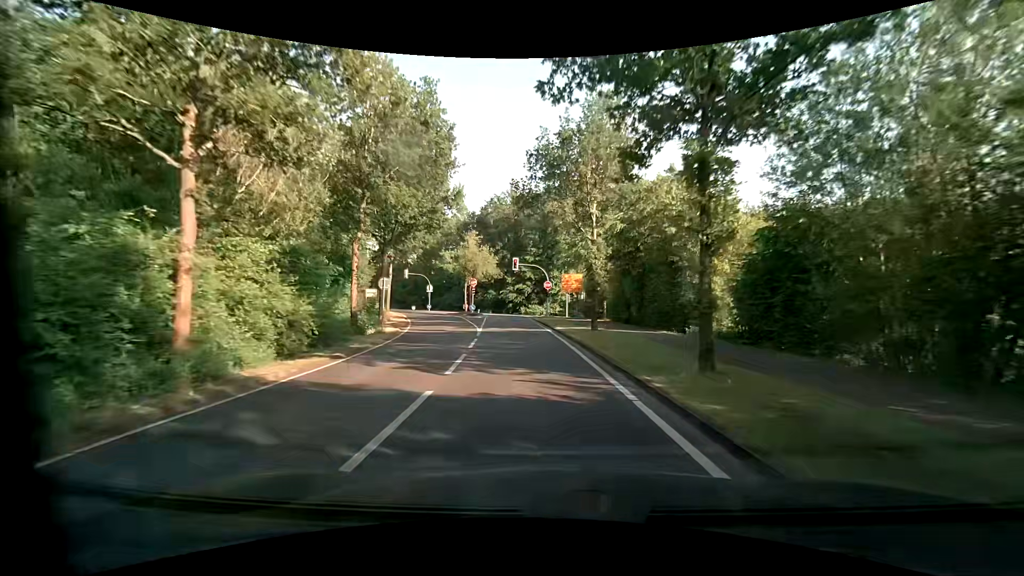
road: unclassified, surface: asphalt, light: Day
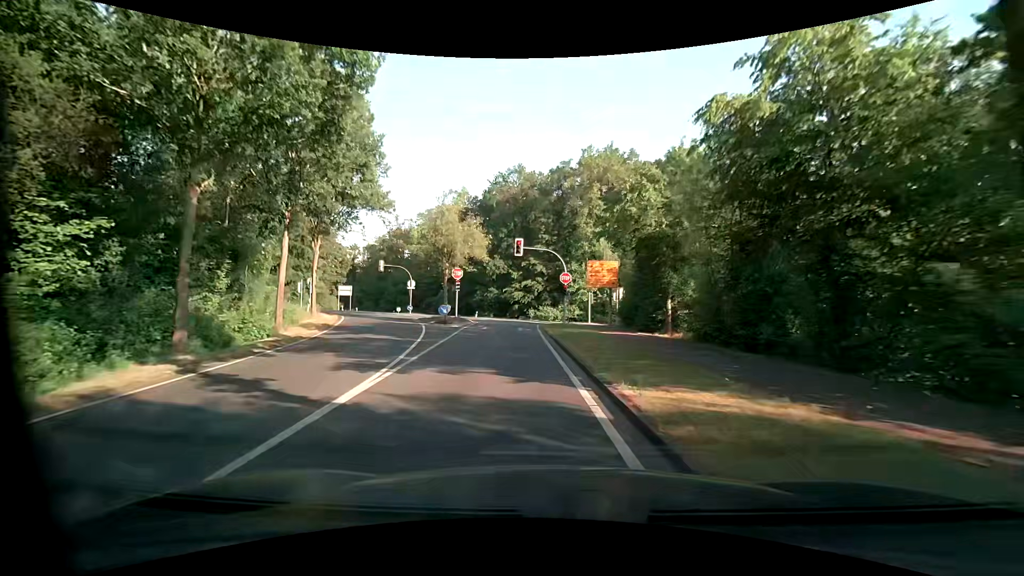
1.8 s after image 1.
(-0.2, +18.4) m; -1°
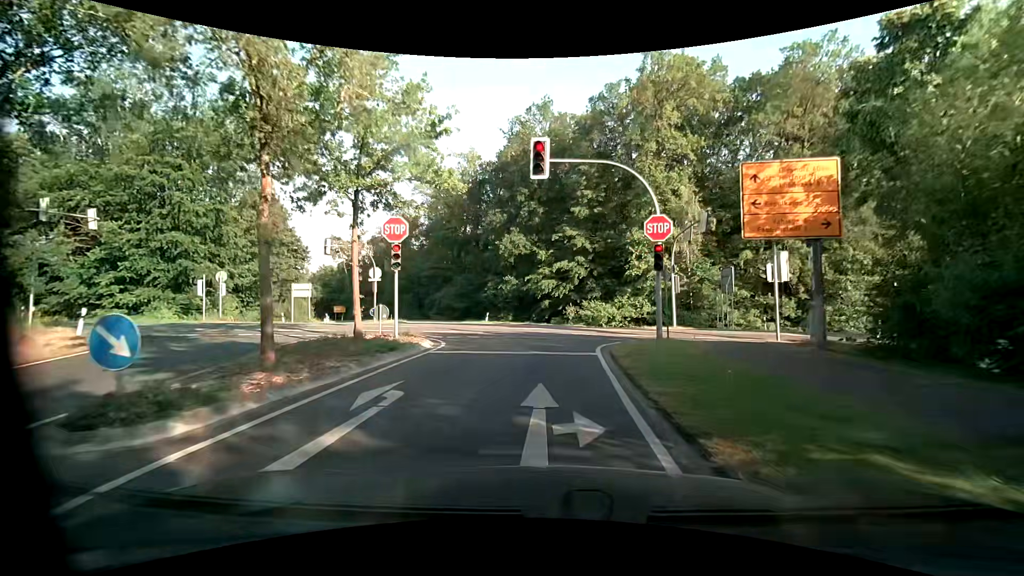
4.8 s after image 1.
(-0.9, +24.0) m; -3°
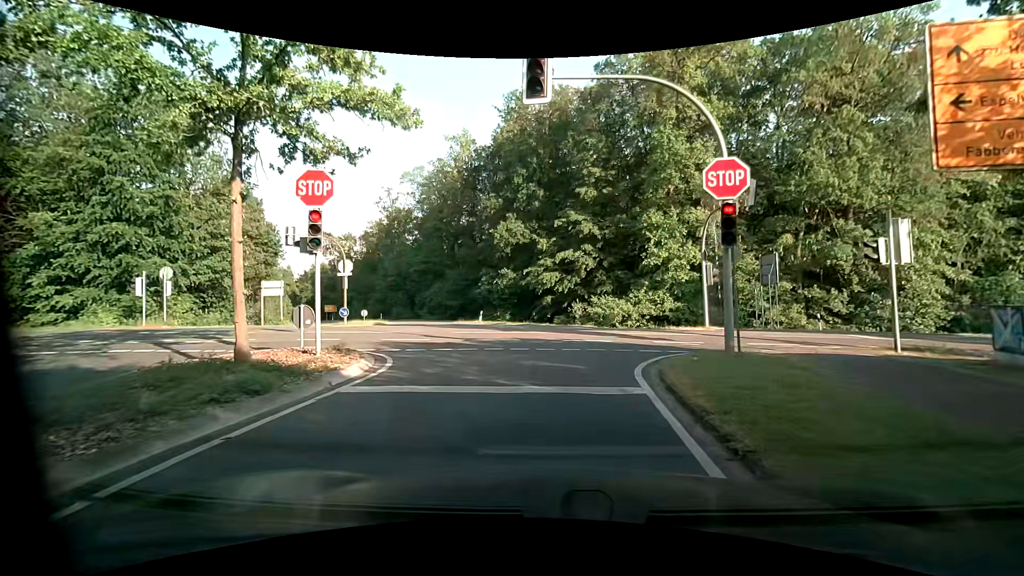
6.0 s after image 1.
(0.0, +5.8) m; -2°
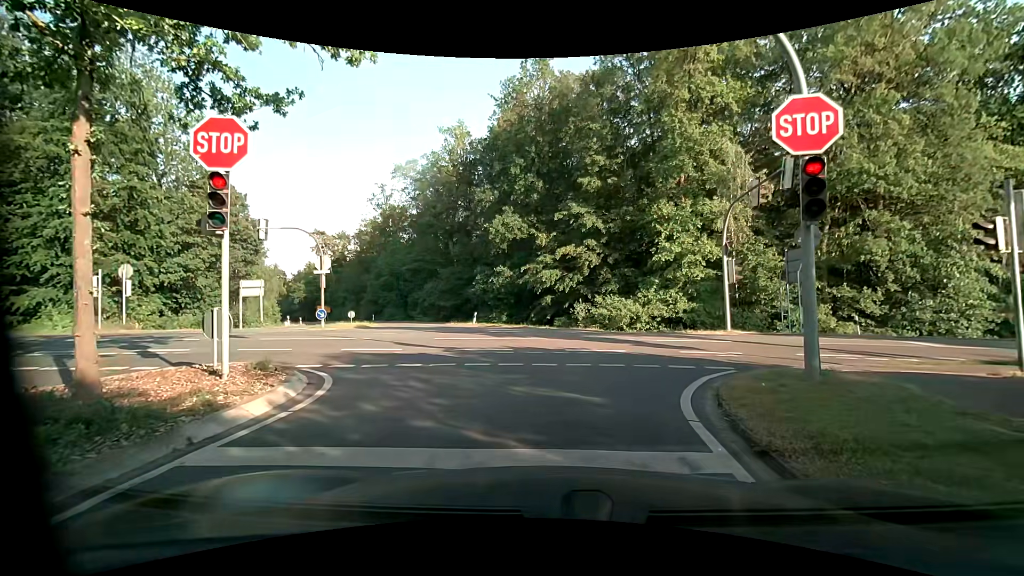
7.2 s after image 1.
(0.0, +3.0) m; -1°
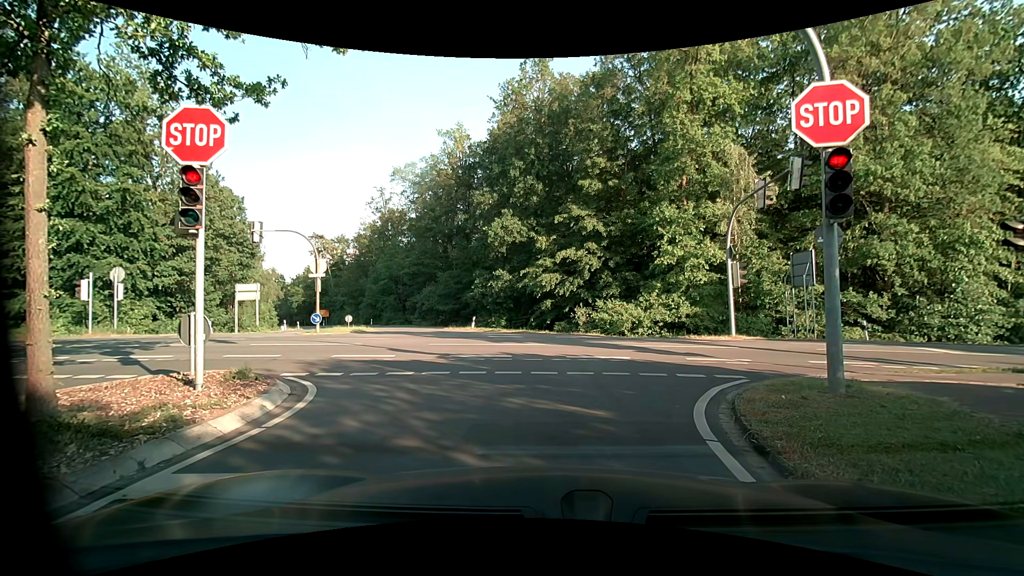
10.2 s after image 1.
(0.0, +0.6) m; 0°
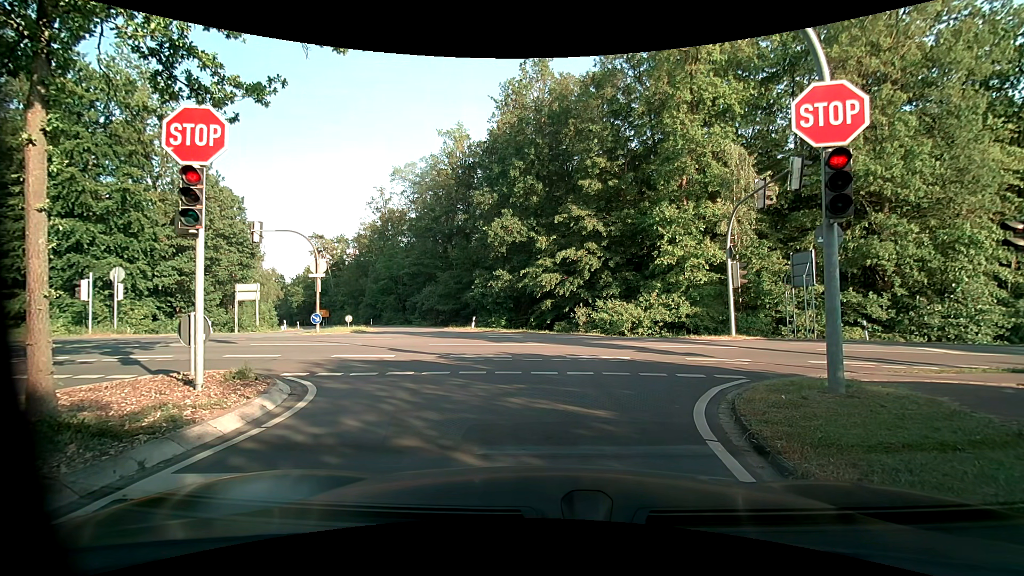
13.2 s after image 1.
(0.0, 0.0) m; 0°
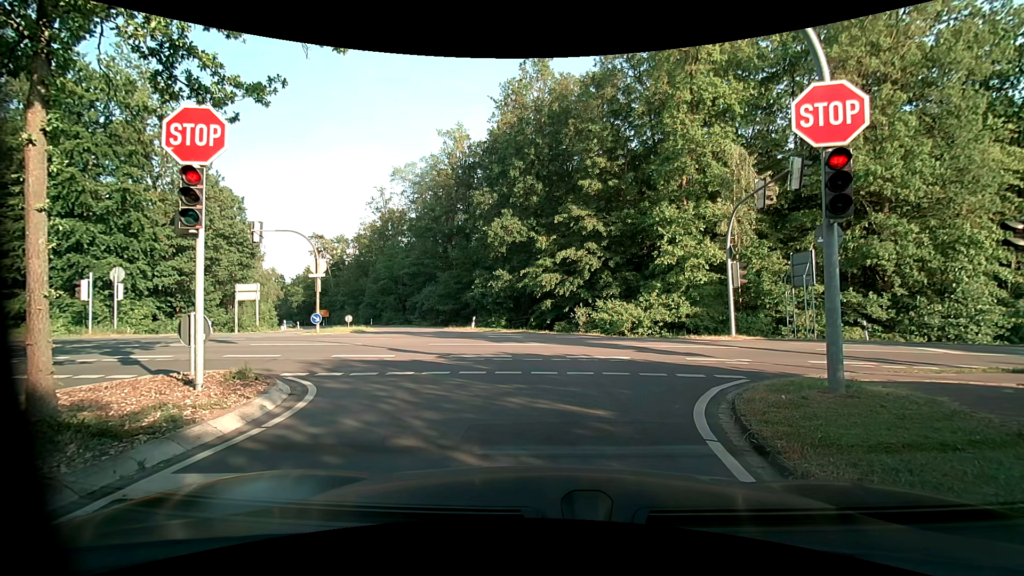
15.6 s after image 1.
(0.0, 0.0) m; 0°
(0, +10) (-1, +20) (-3, +30) (-7, +39) (-11, +48) (-16, +57) (-21, +65) (-26, +74) (-31, +83) (-37, +91) m
